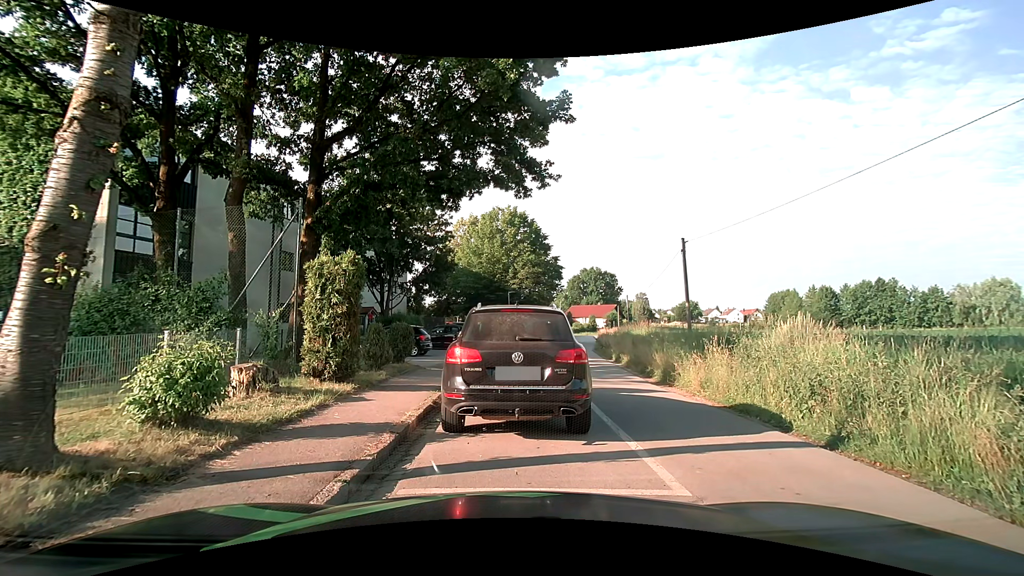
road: residential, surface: asphalt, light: Day
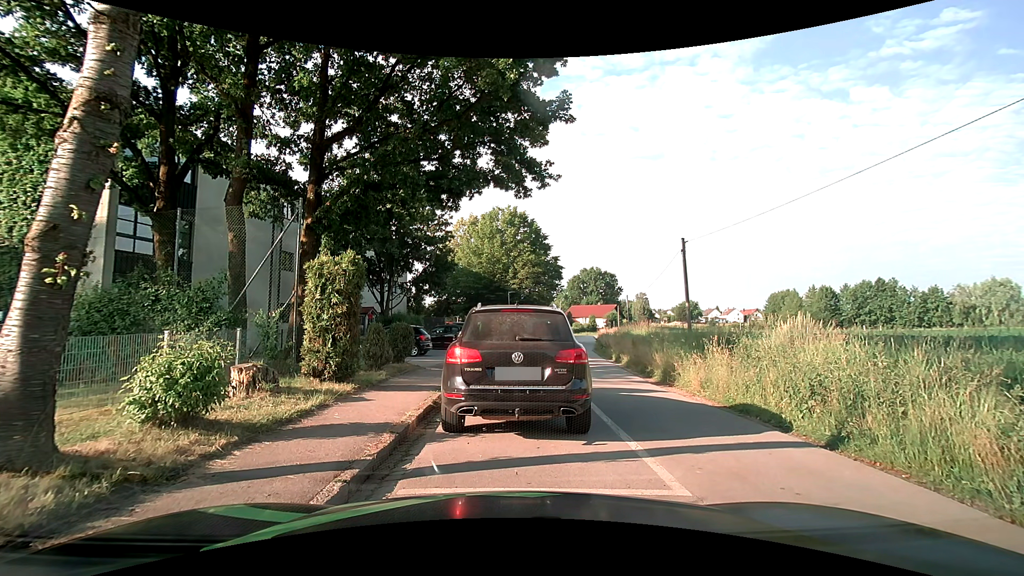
(0.0, 0.0) m; 0°
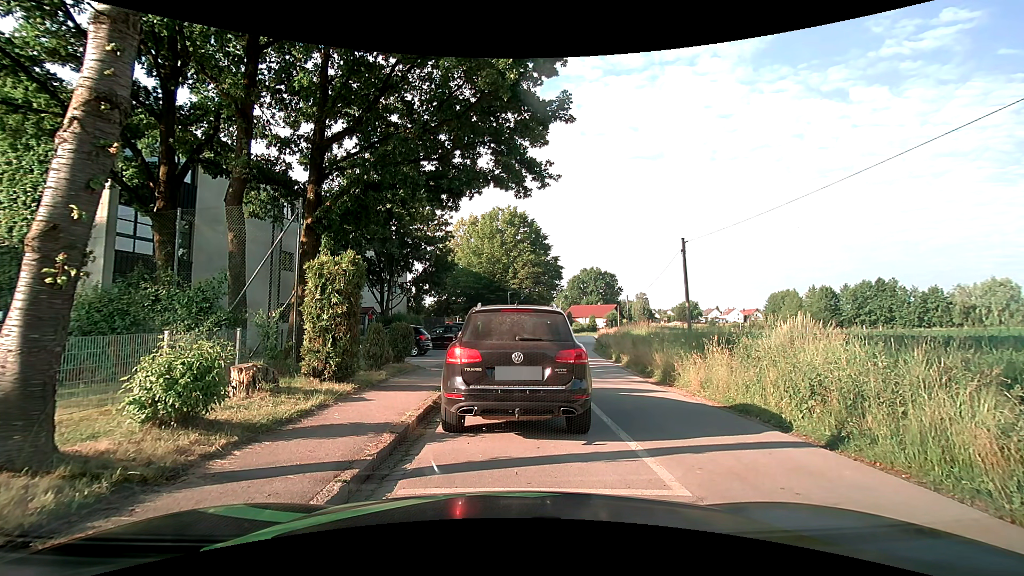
(0.0, 0.0) m; 0°
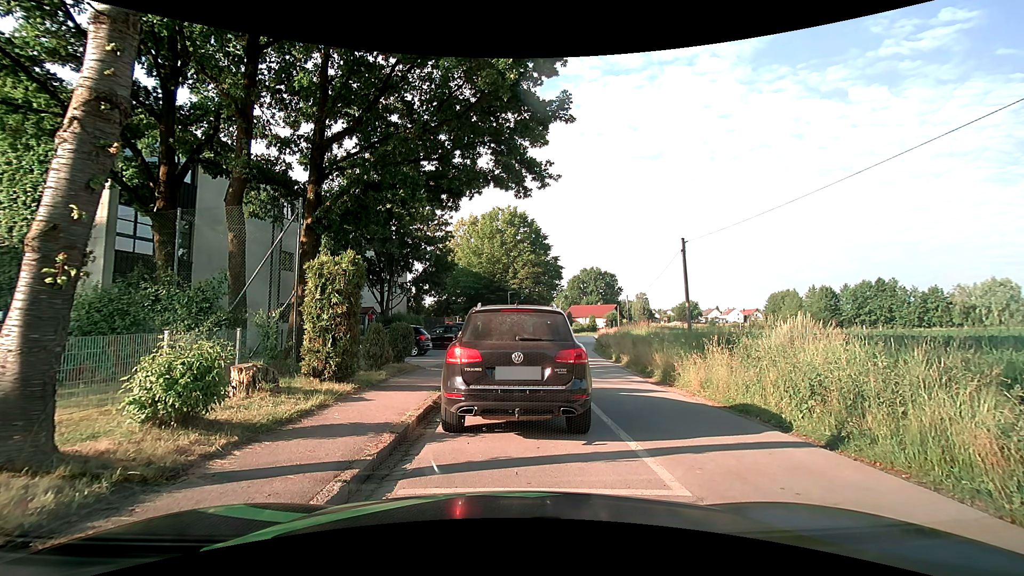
(0.0, 0.0) m; 0°
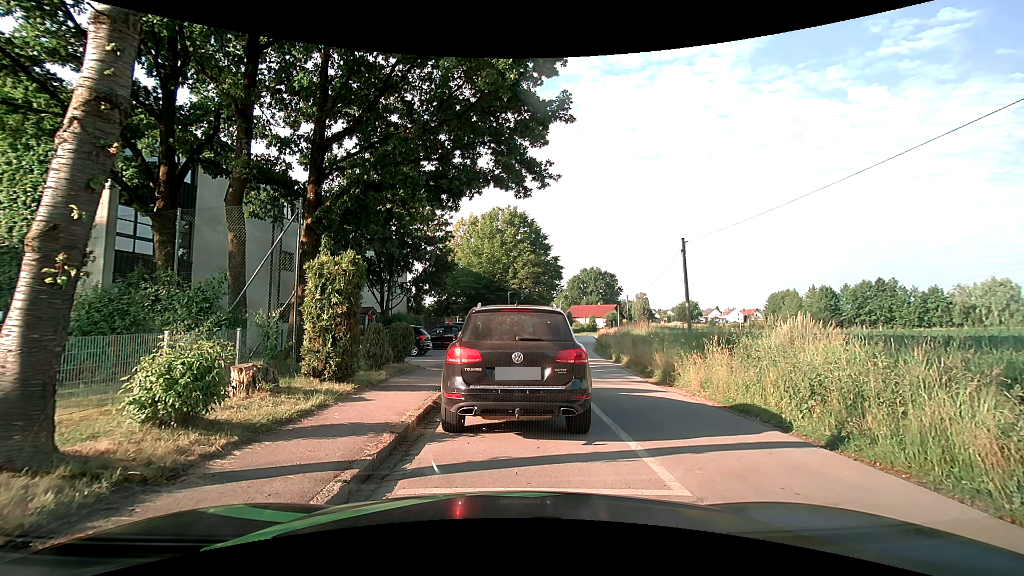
(0.0, 0.0) m; 0°
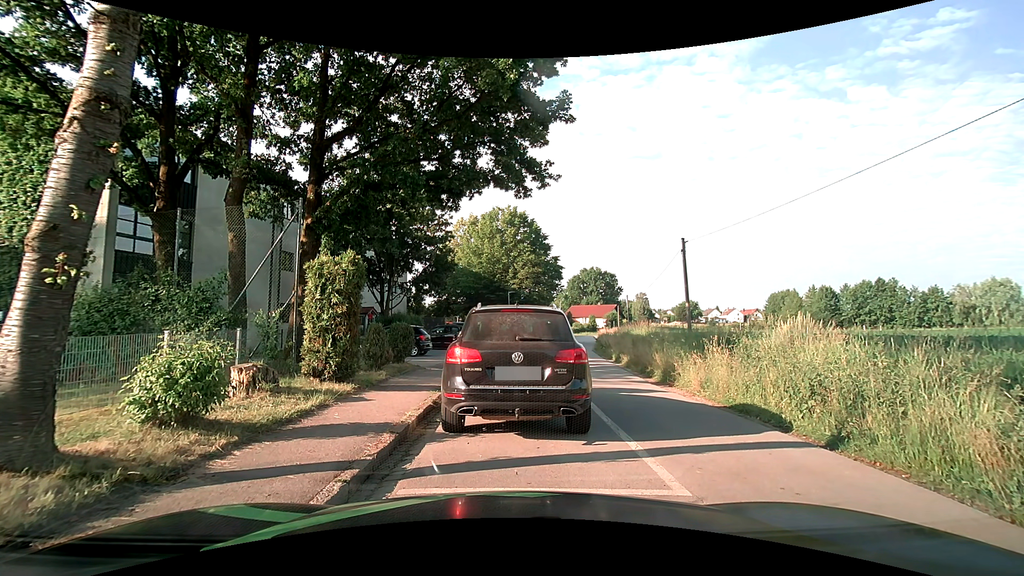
(0.0, 0.0) m; 0°
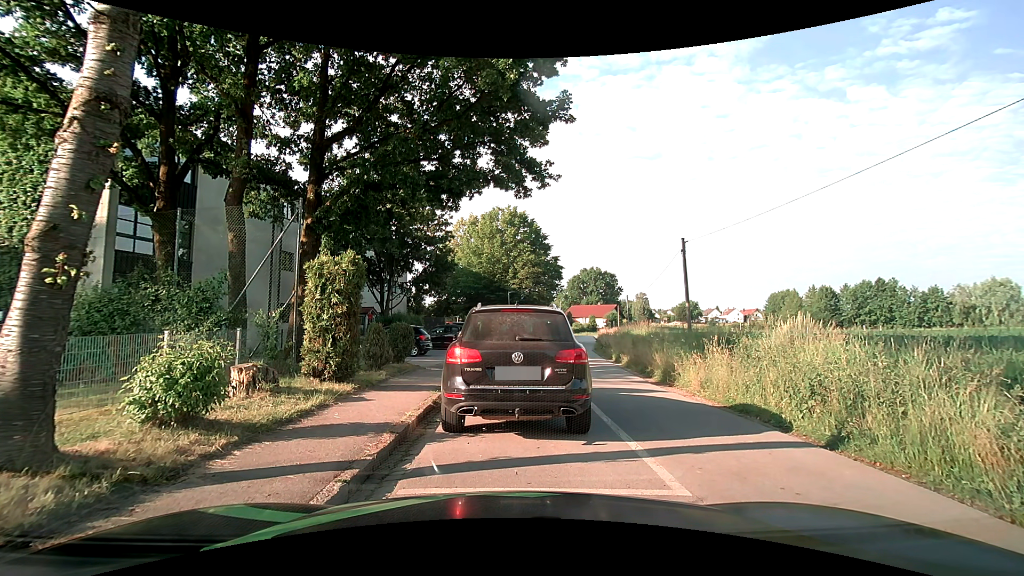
(0.0, 0.0) m; 0°
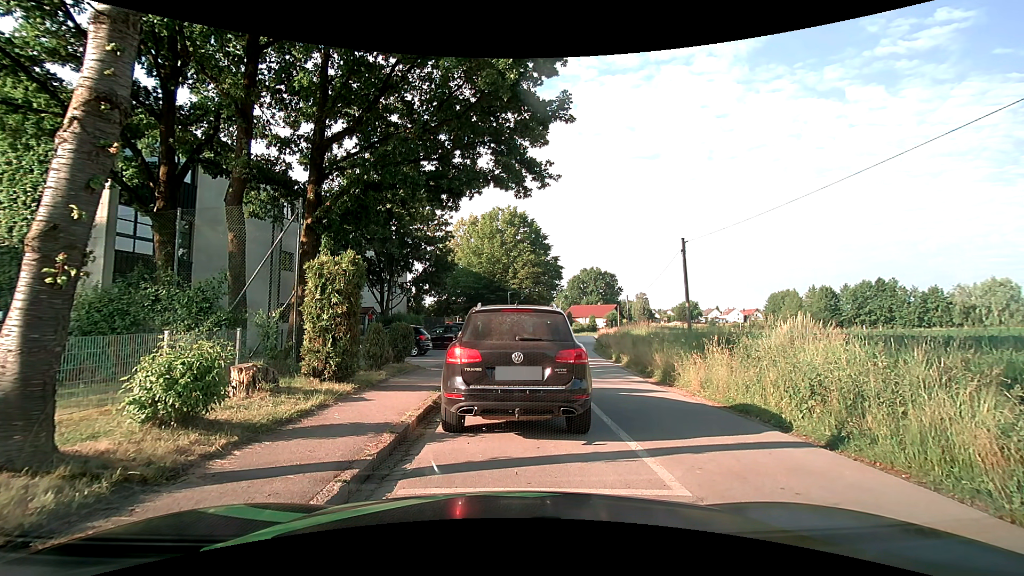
(0.0, 0.0) m; 0°
